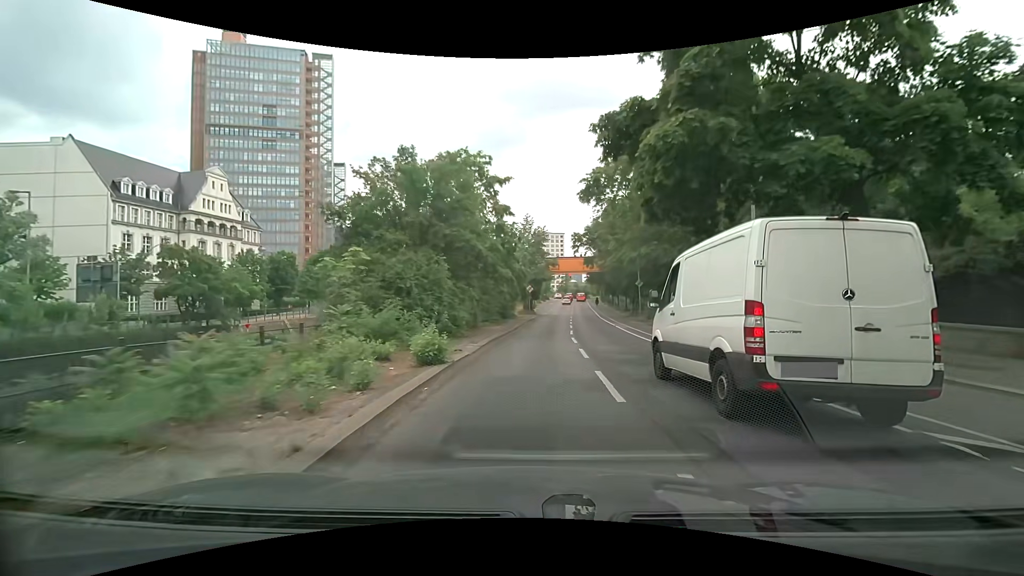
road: secondary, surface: asphalt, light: Day
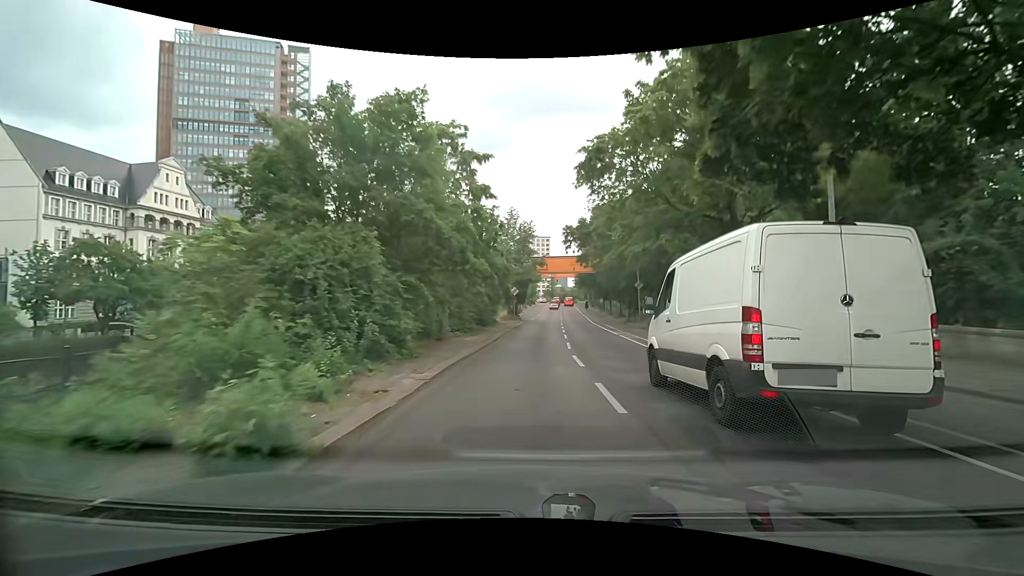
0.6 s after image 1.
(+0.1, +6.6) m; +2°
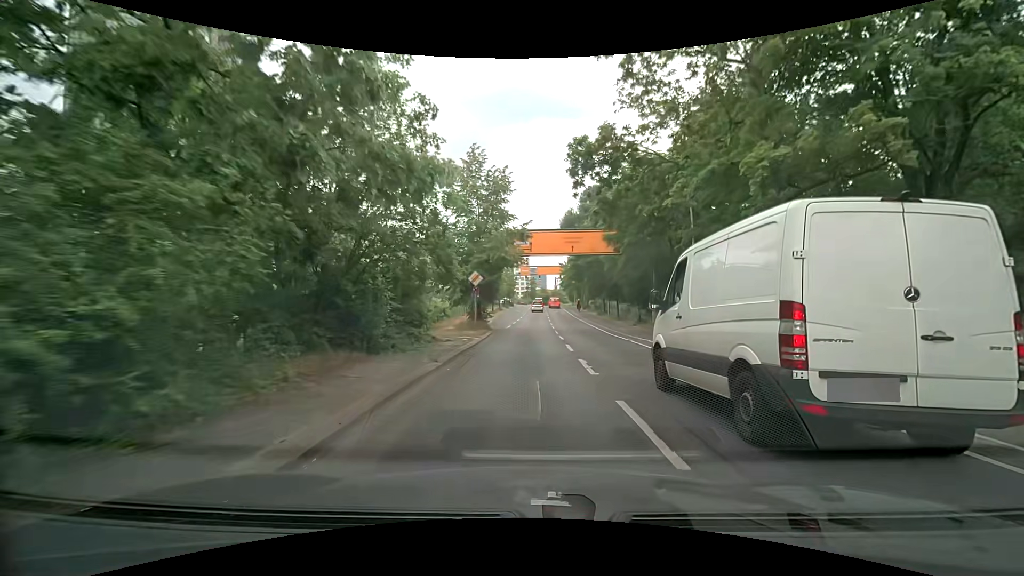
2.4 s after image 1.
(+0.4, +20.3) m; +2°
